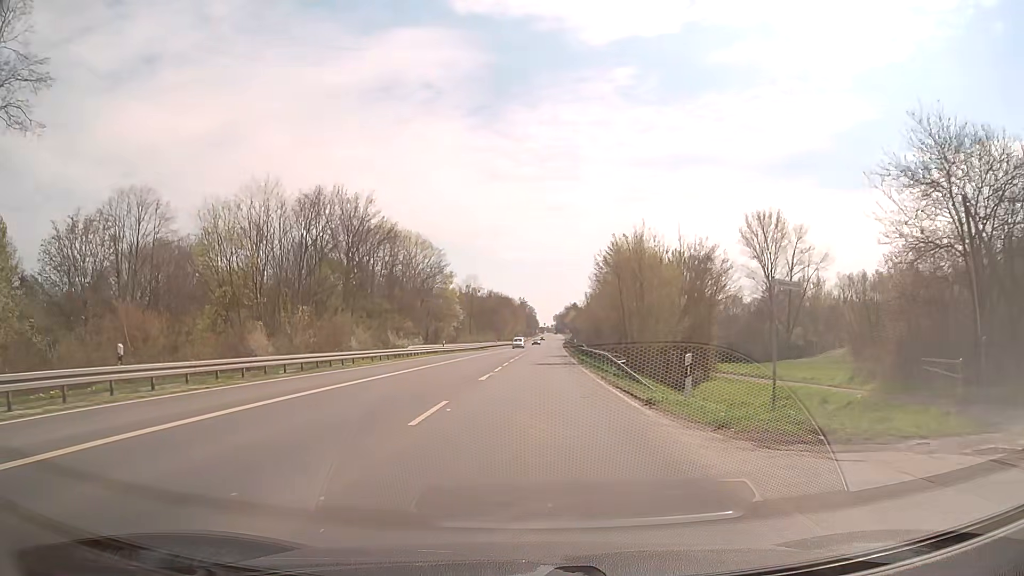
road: secondary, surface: asphalt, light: Day
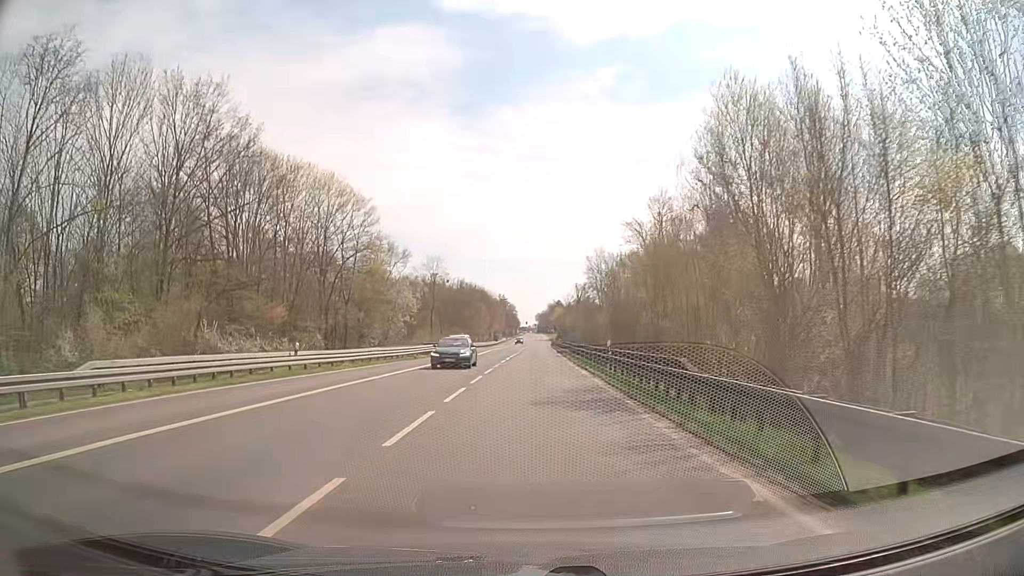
(+0.5, +38.2) m; +1°
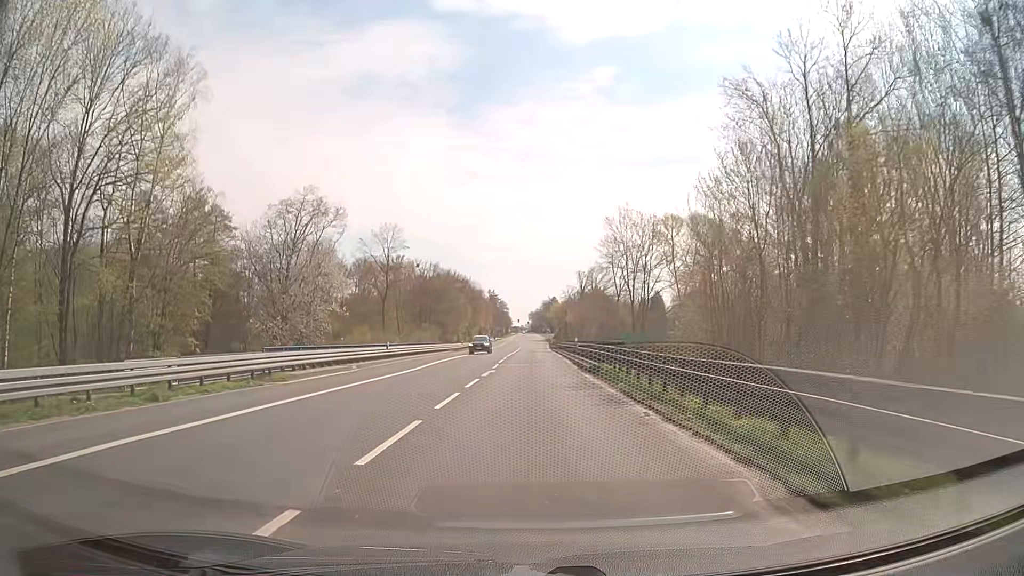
(+0.3, +38.2) m; 0°
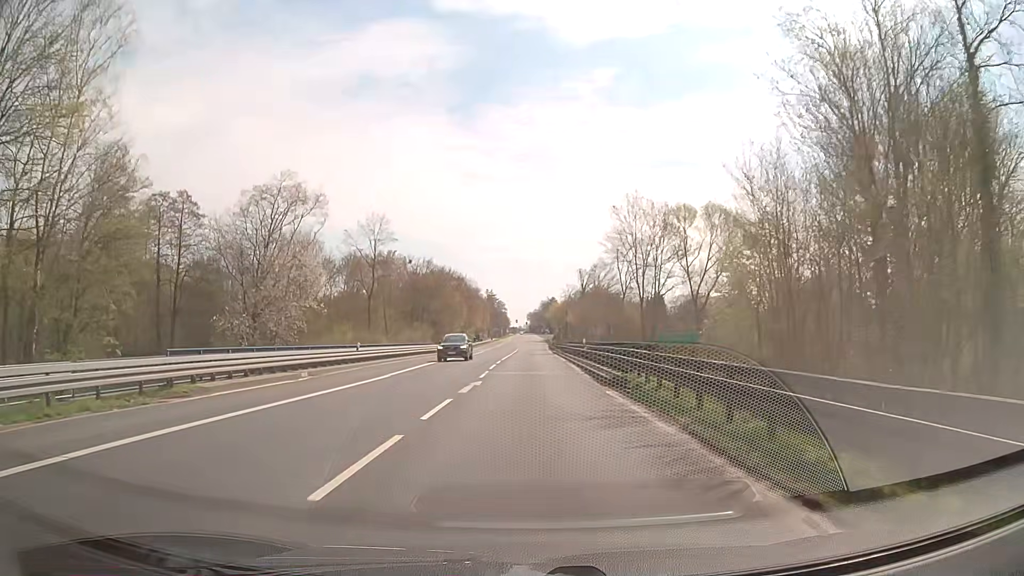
(+0.1, +7.6) m; 0°
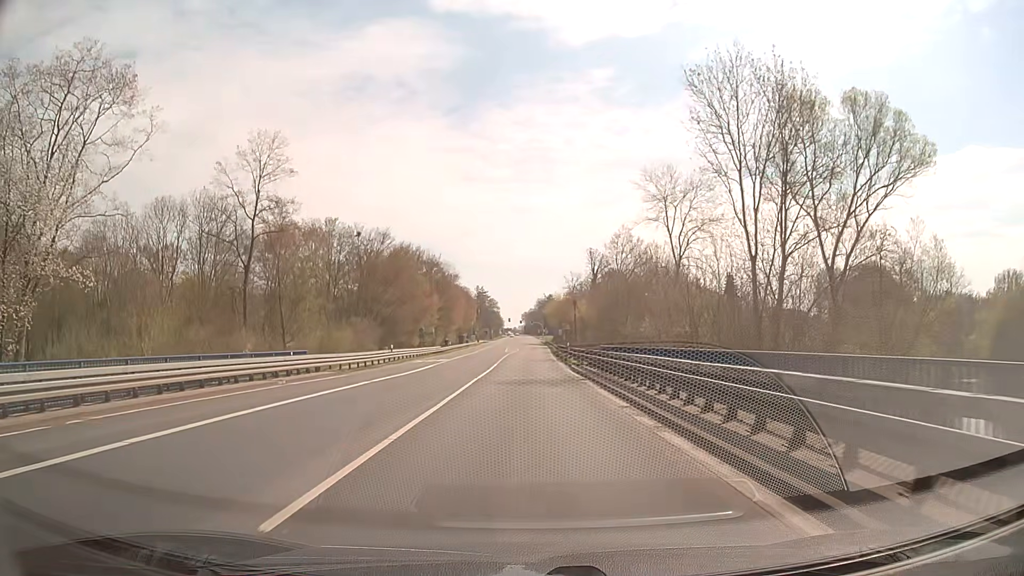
(+0.3, +38.0) m; +1°
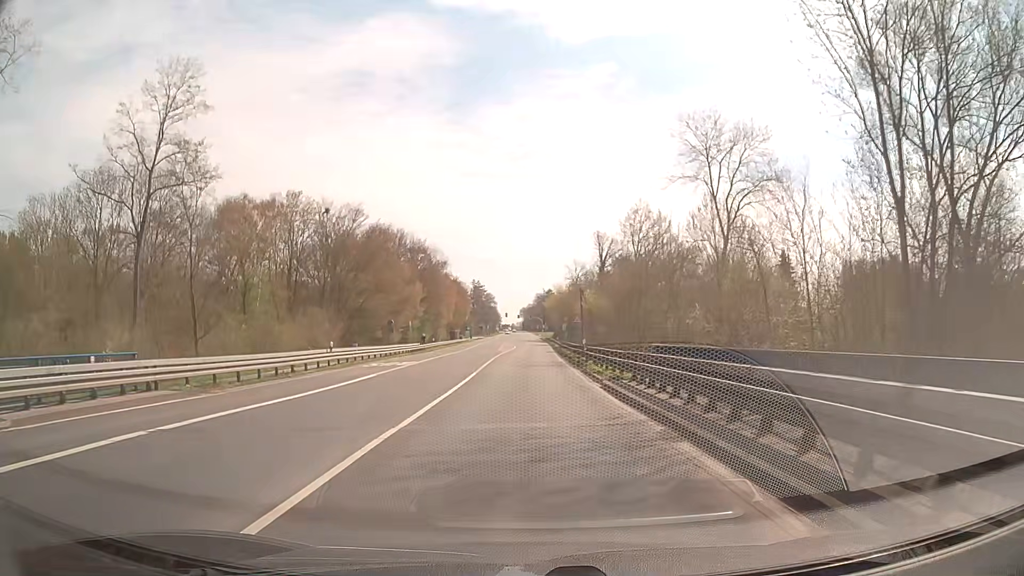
(0.0, +15.2) m; 0°
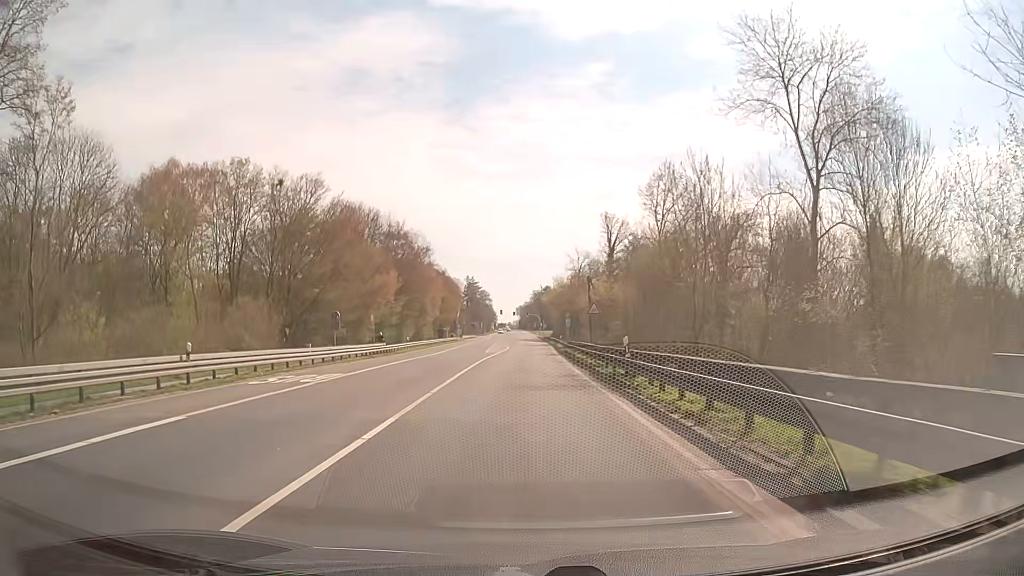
(+0.1, +15.3) m; +1°
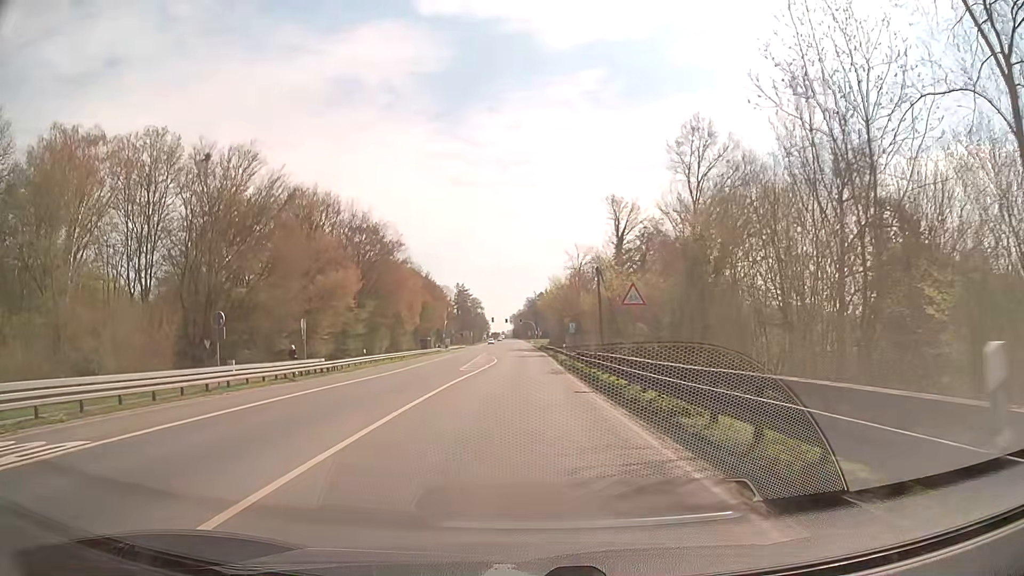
(0.0, +15.3) m; 0°
(0, +10) (0, +20) (0, +30) (0, +40) (0, +50) (0, +60) (0, +70) (0, +80) (-1, +90) (-1, +100) m
